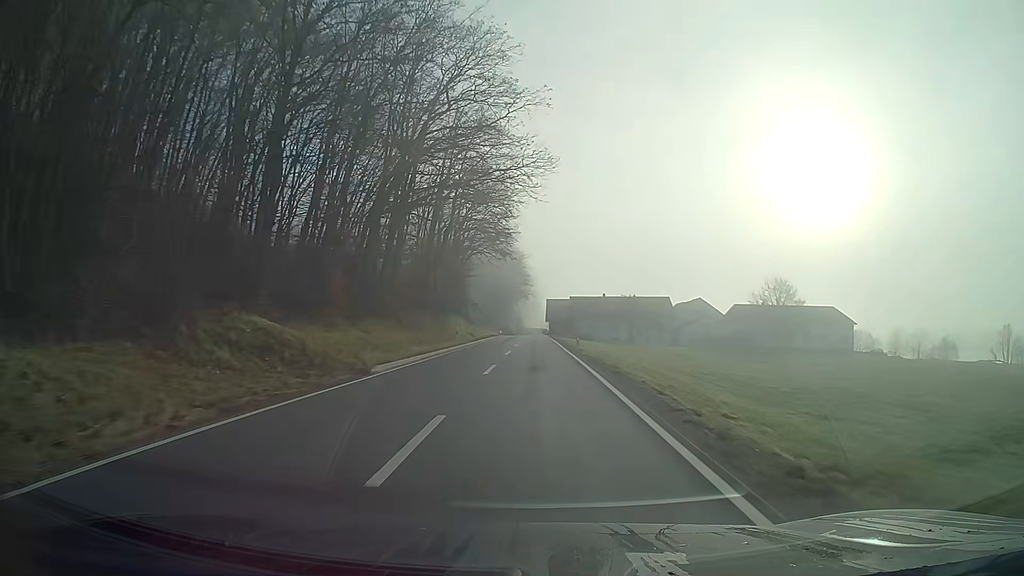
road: secondary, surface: asphalt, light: Day
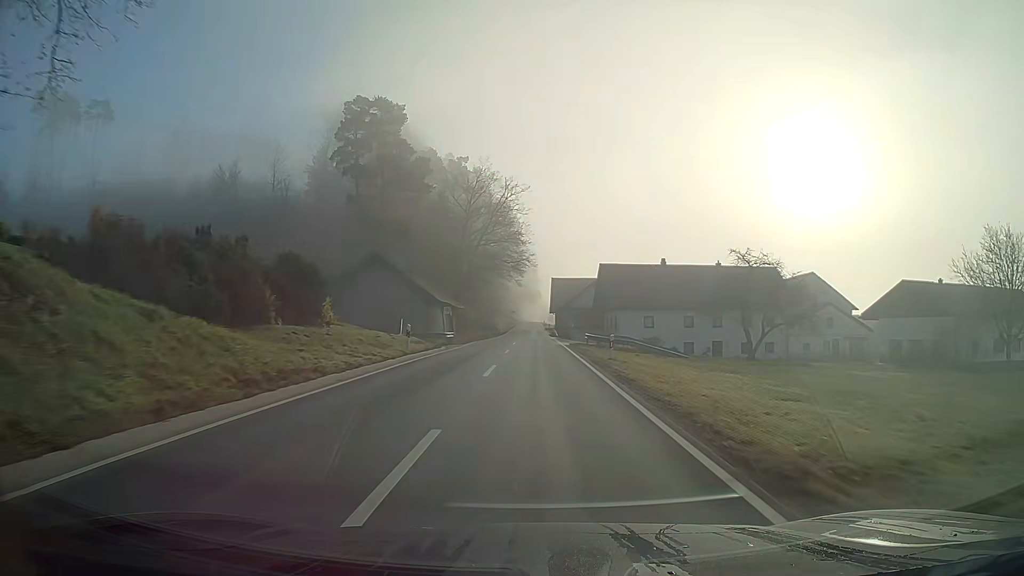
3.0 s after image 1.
(-0.3, +61.5) m; 0°
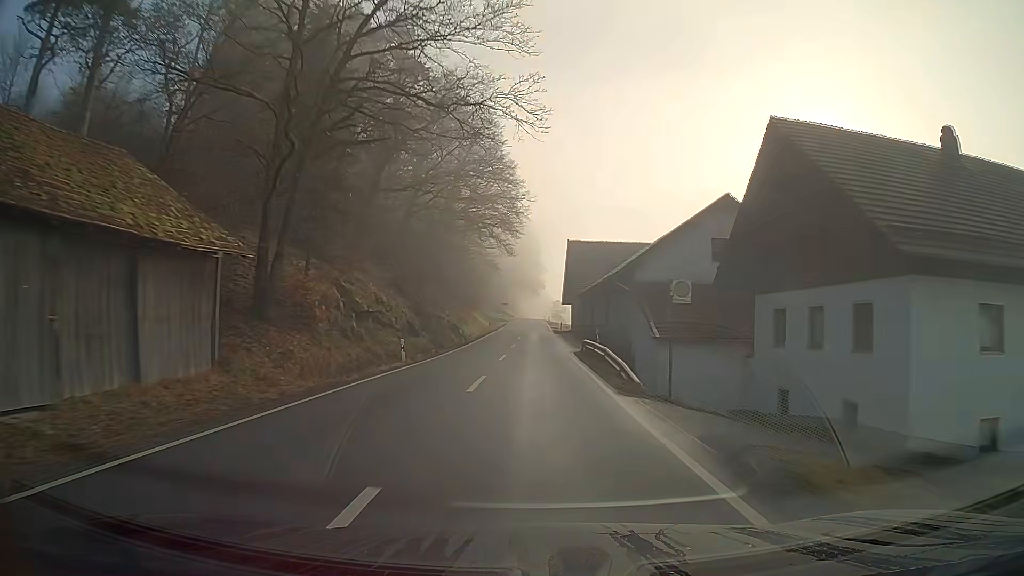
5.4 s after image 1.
(0.0, +51.0) m; 0°
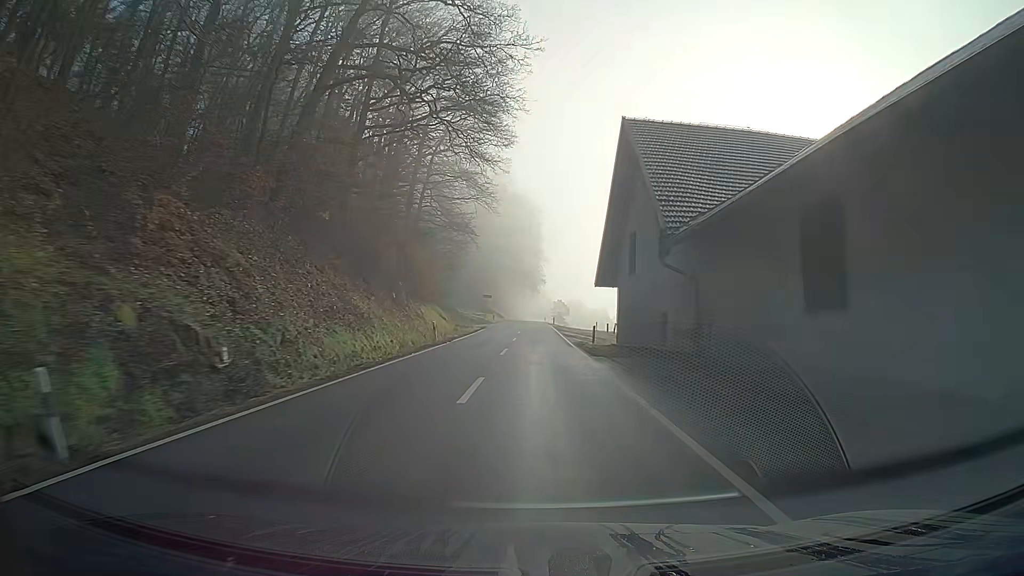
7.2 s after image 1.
(+0.1, +39.3) m; 0°
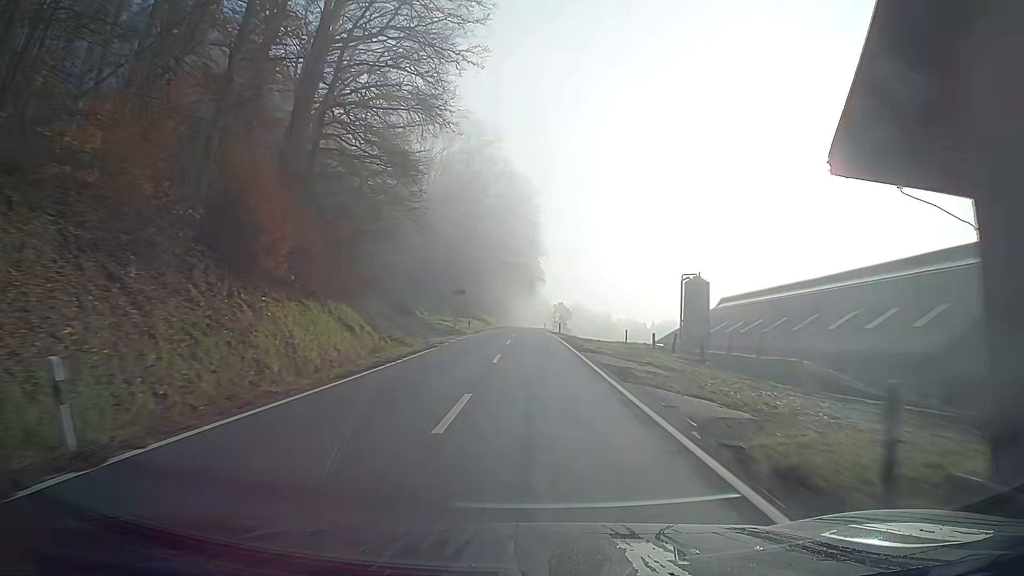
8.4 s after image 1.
(0.0, +26.4) m; 0°
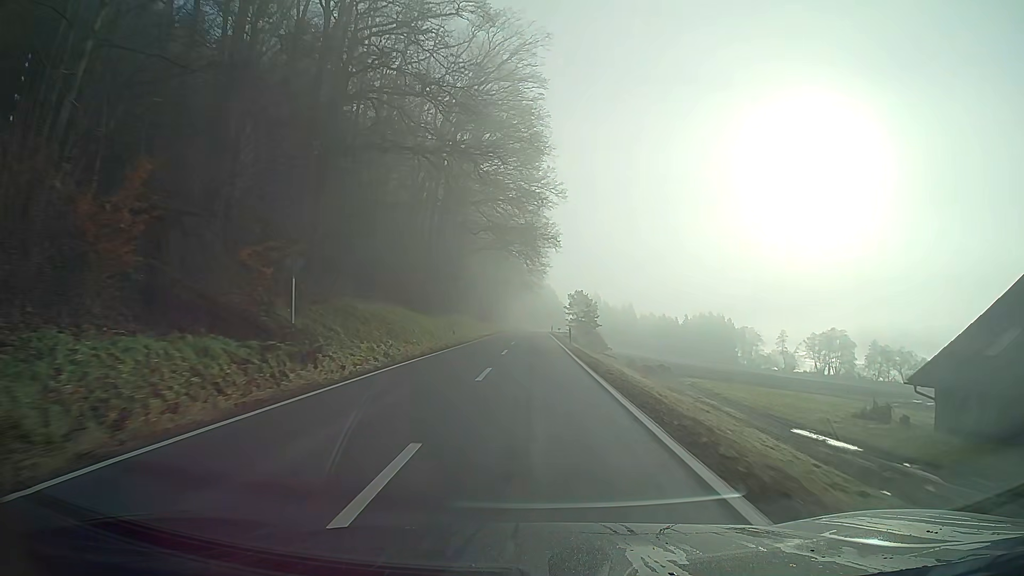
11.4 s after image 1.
(0.0, +64.6) m; 0°
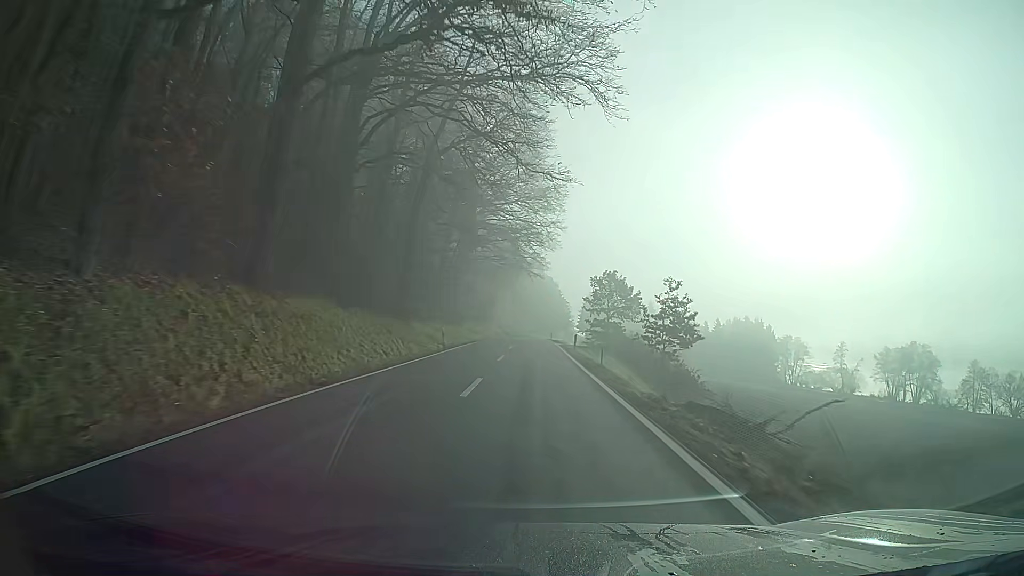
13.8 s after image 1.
(0.0, +51.4) m; 0°
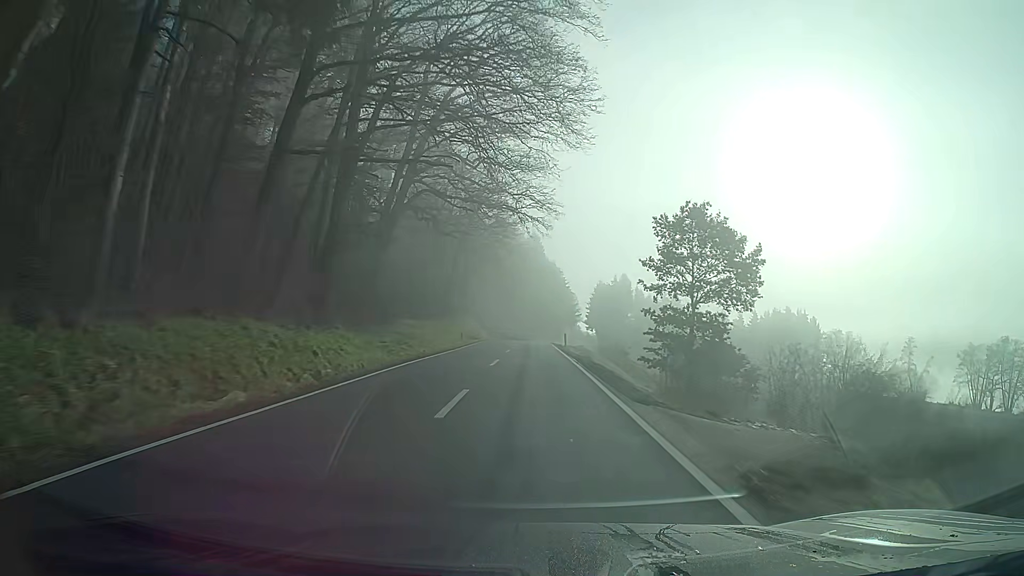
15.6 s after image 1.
(-0.1, +38.7) m; 0°
